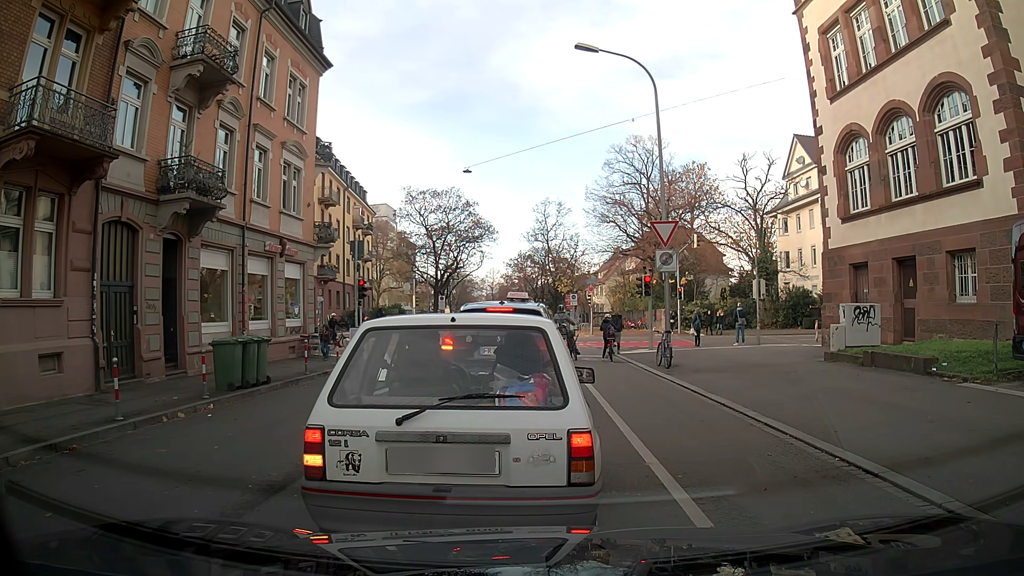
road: residential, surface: asphalt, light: Day
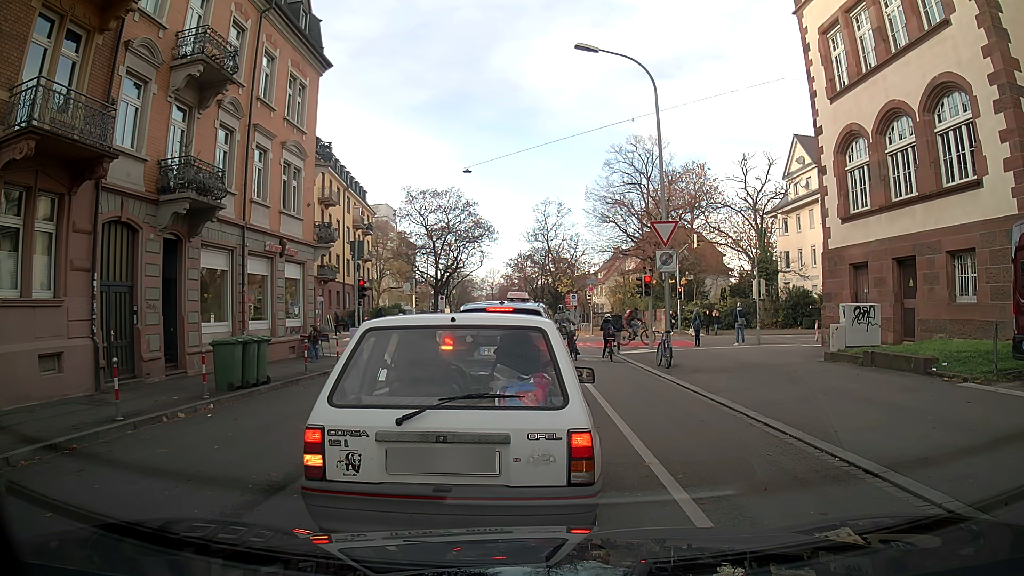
(0.0, 0.0) m; 0°
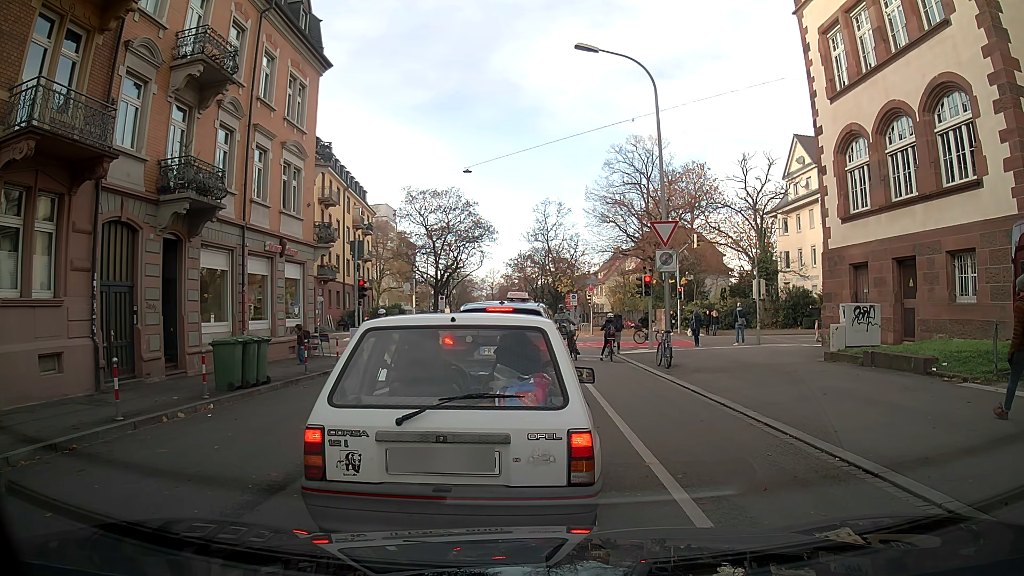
(0.0, 0.0) m; 0°
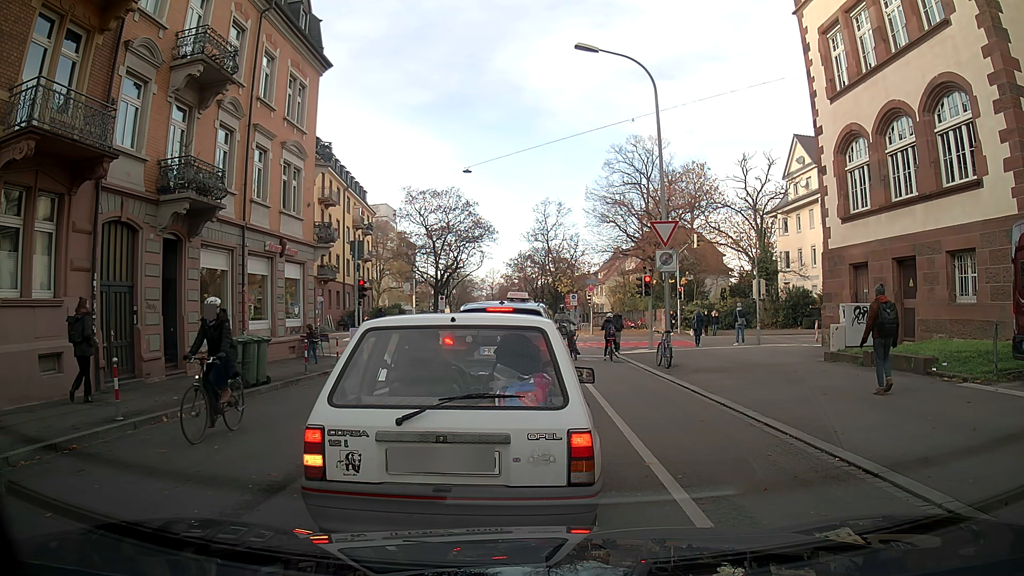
(0.0, 0.0) m; 0°
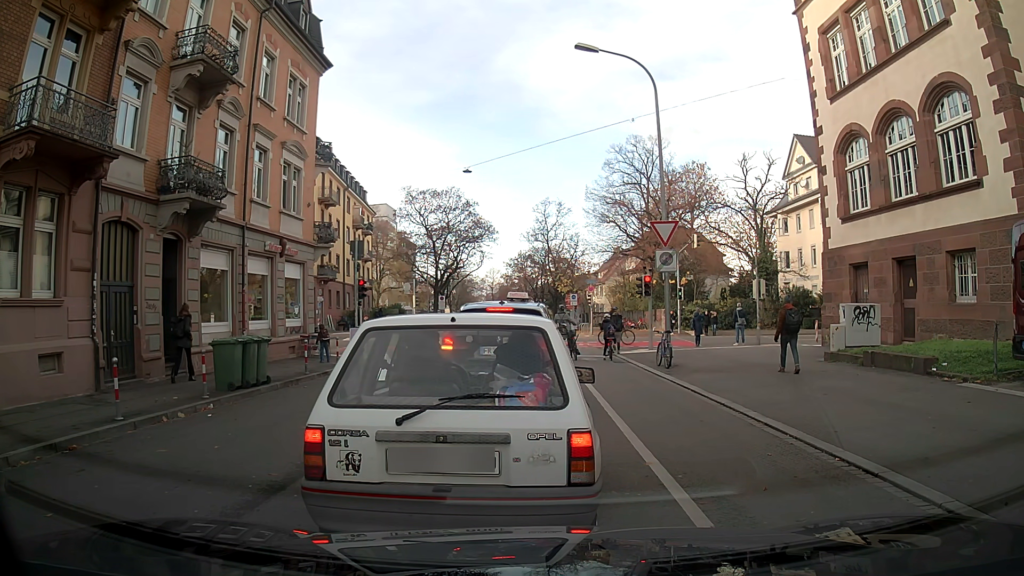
(0.0, 0.0) m; 0°
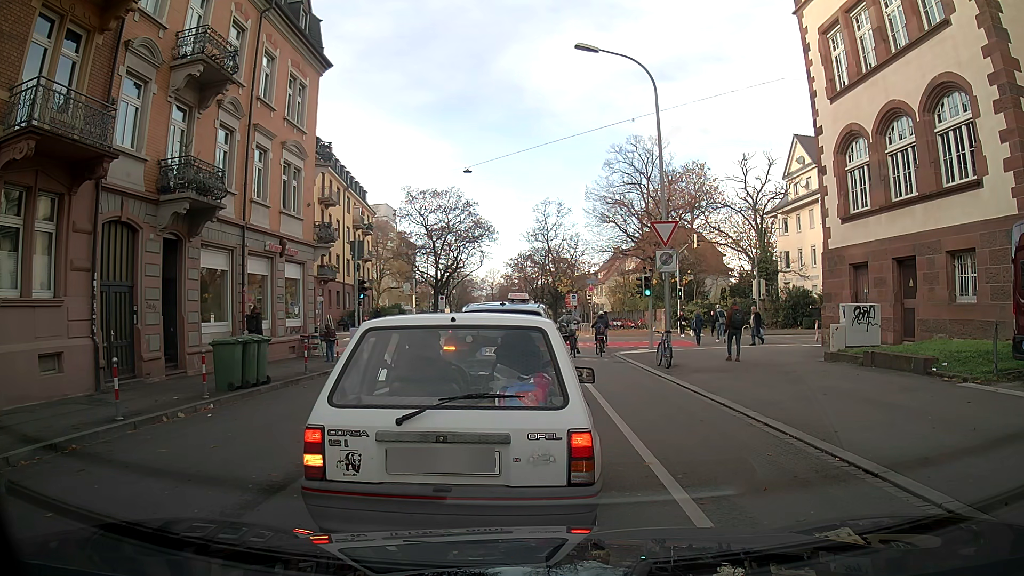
(0.0, 0.0) m; 0°
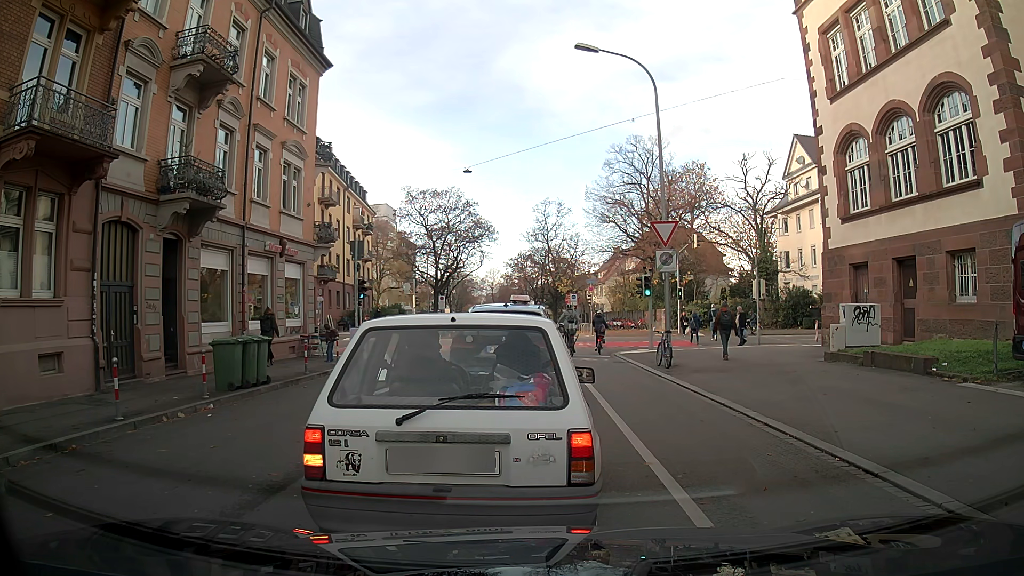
(0.0, 0.0) m; 0°
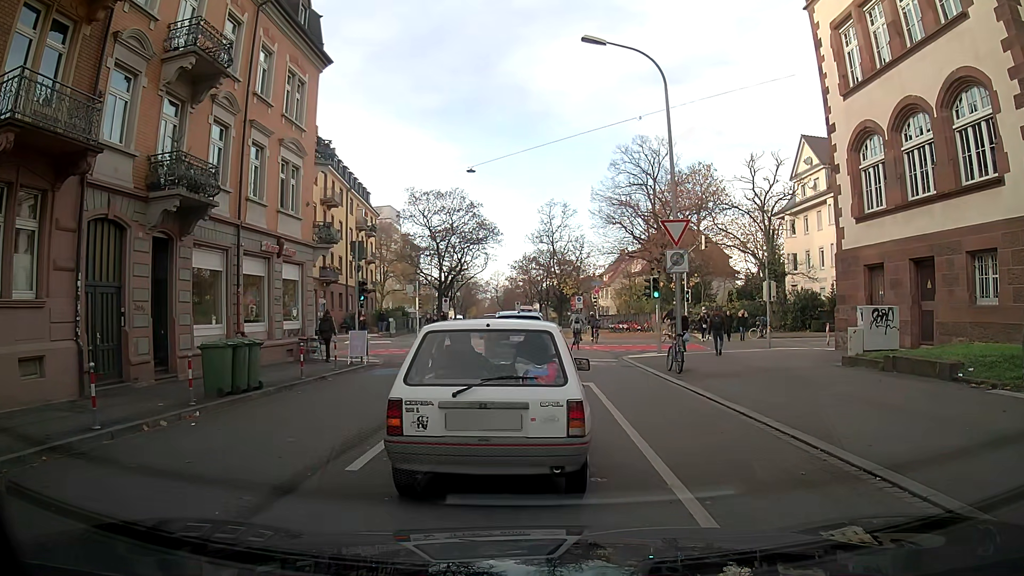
(0.0, +0.8) m; 0°
